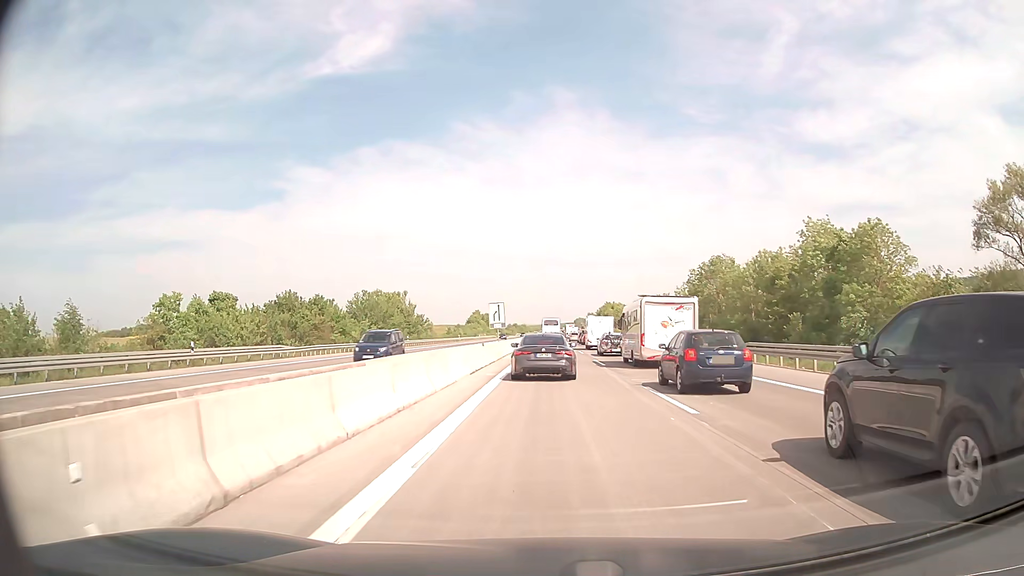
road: motorway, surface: concrete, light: Day
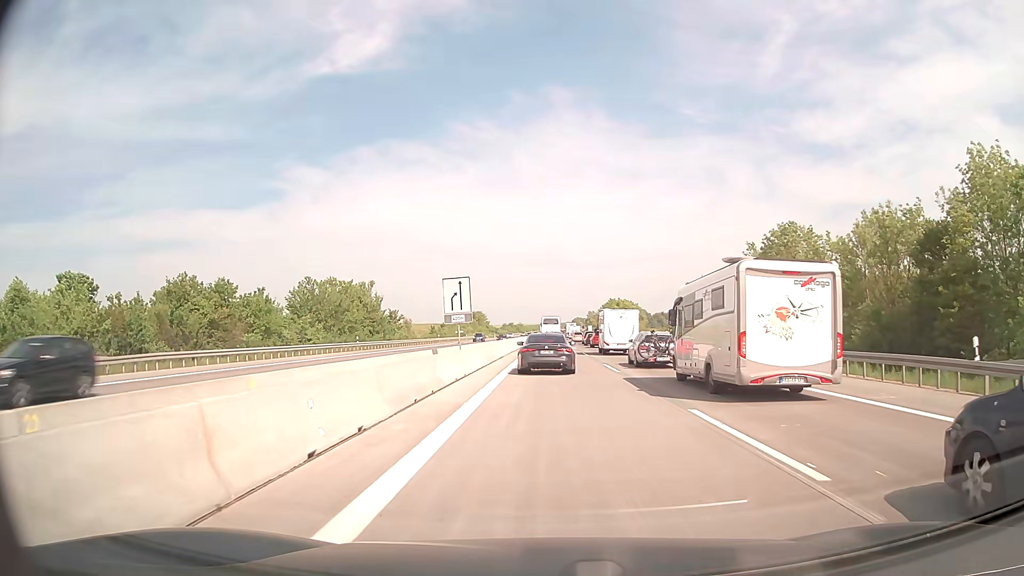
(+0.1, +23.6) m; 0°
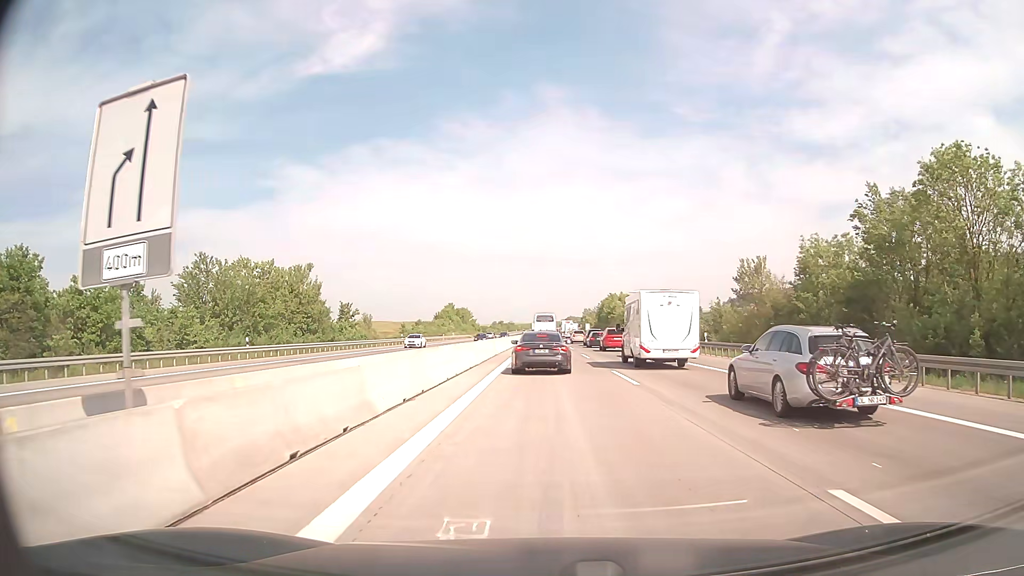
(+0.2, +24.3) m; +1°
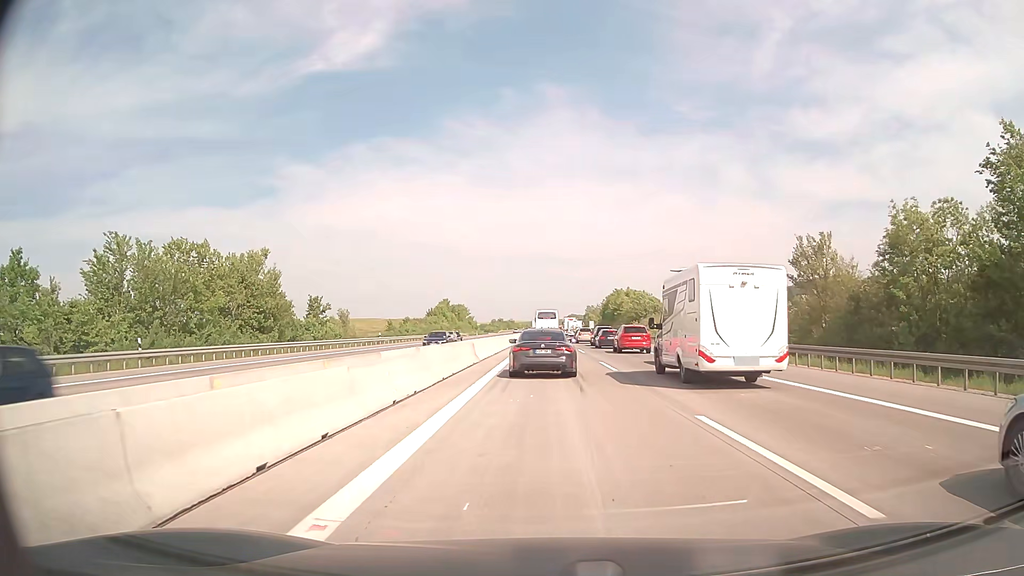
(0.0, +12.6) m; 0°
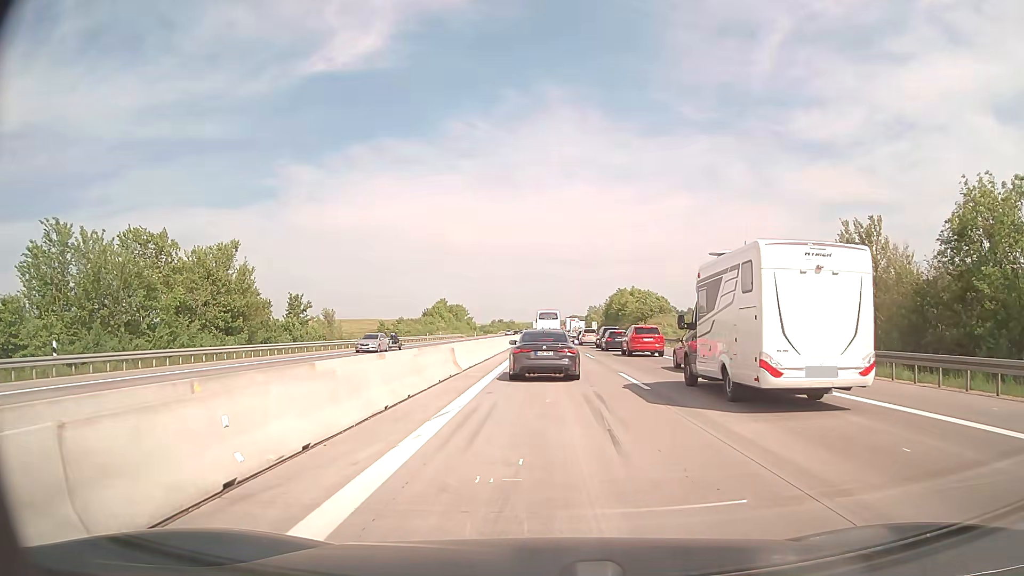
(0.0, +6.6) m; 0°
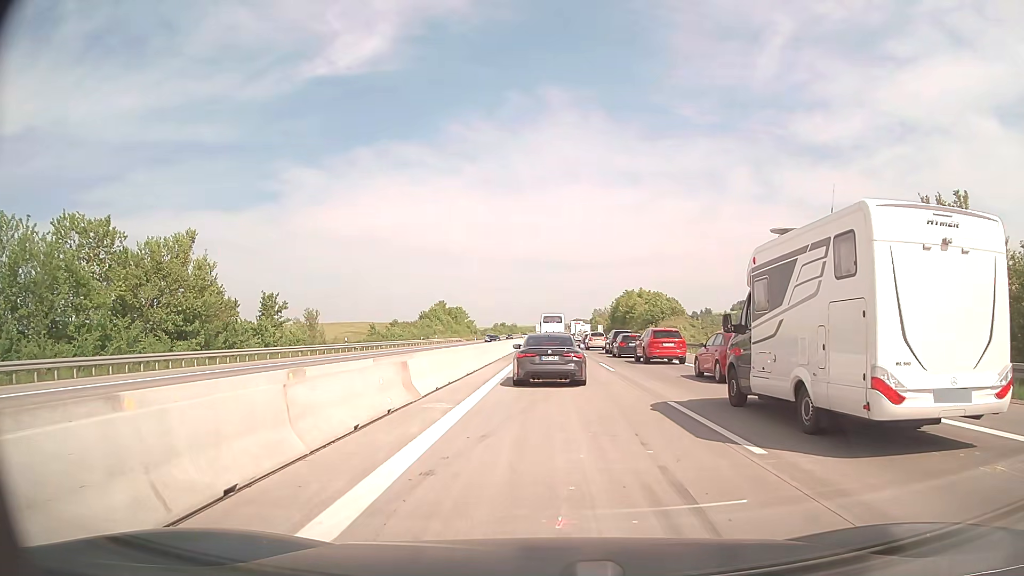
(0.0, +8.1) m; 0°
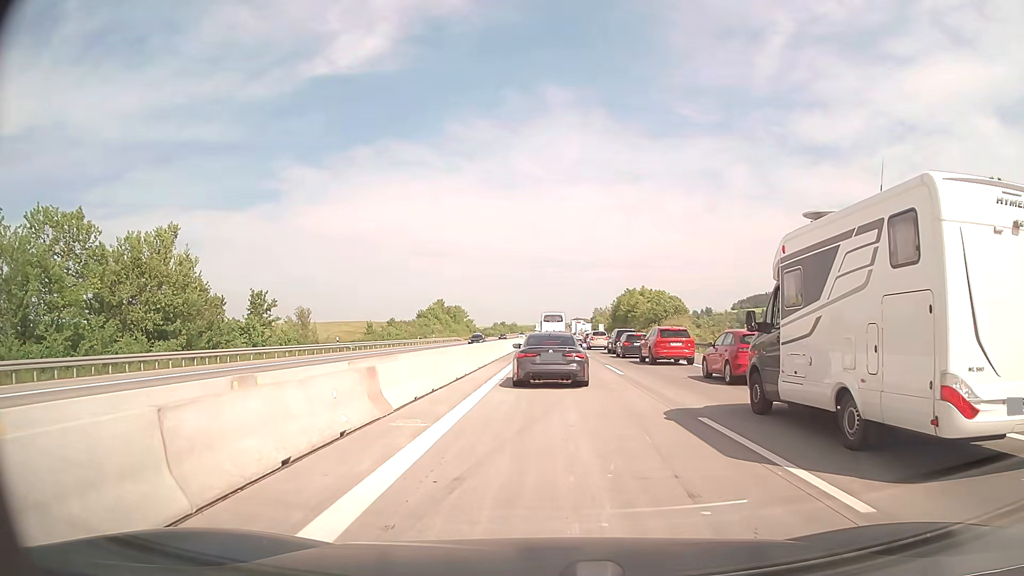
(0.0, +2.7) m; 0°
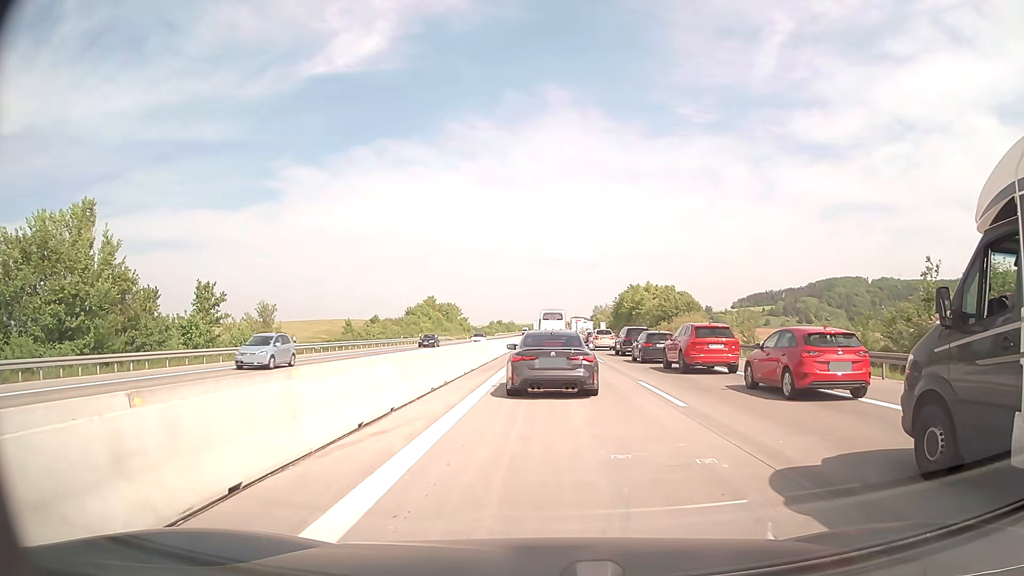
(0.0, +10.2) m; 0°
(0, +10) (0, +20) (0, +30) (+1, +40) (+1, +50) (+1, +60) (+1, +70) (+1, +80) (+2, +90) (+2, +100) m
